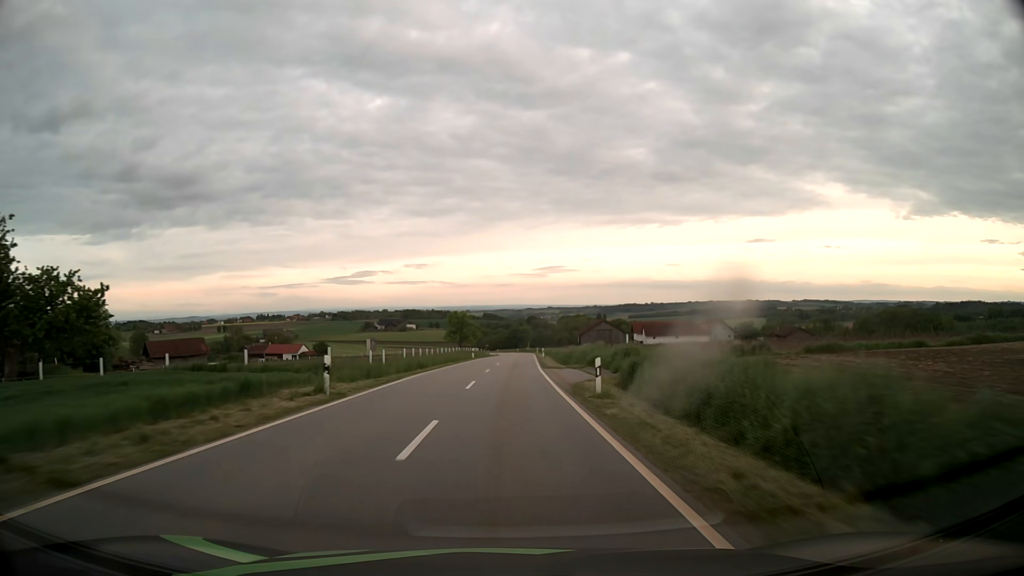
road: tertiary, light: Day
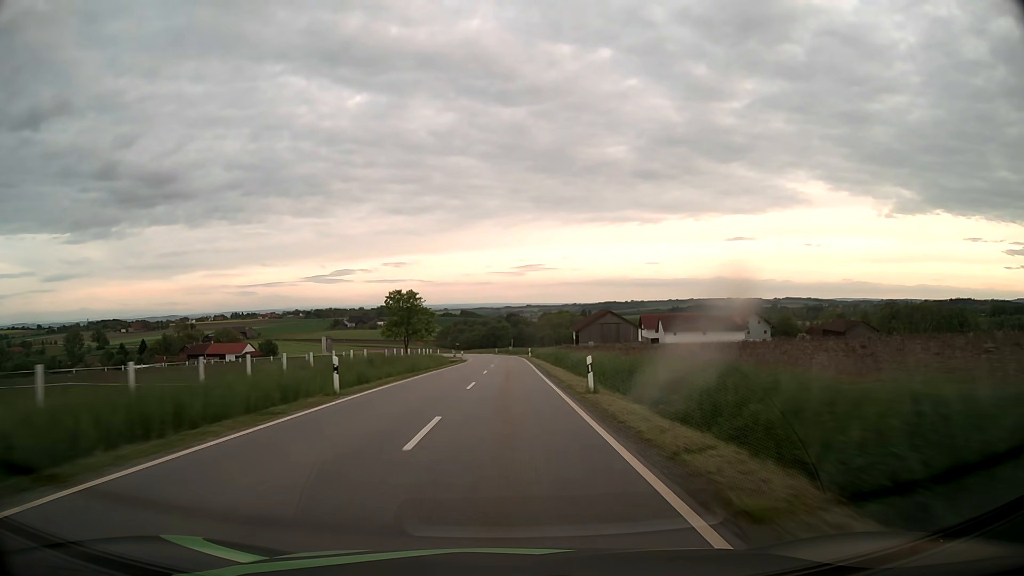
(+0.8, +47.8) m; +2°
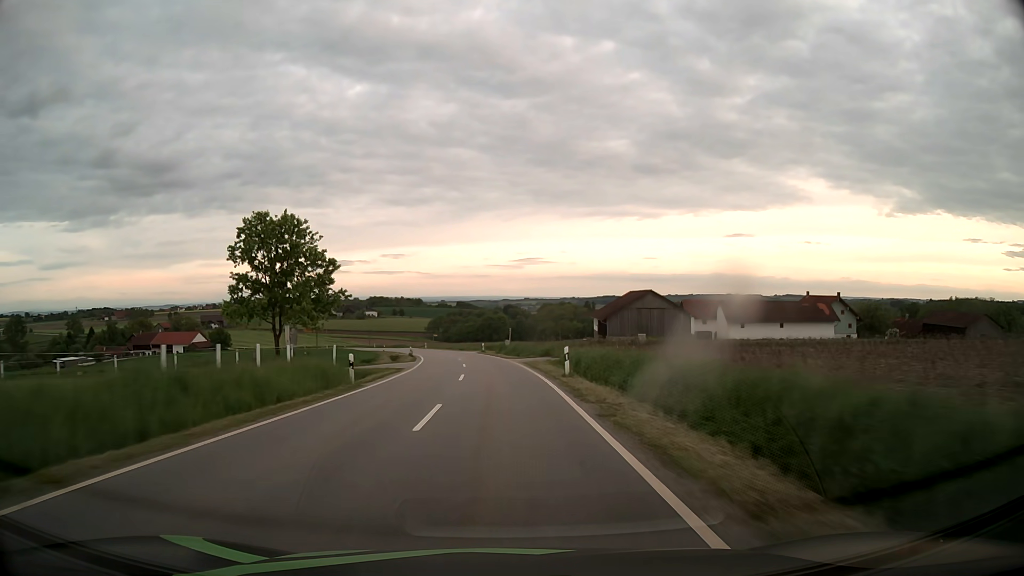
(+0.4, +47.0) m; 0°
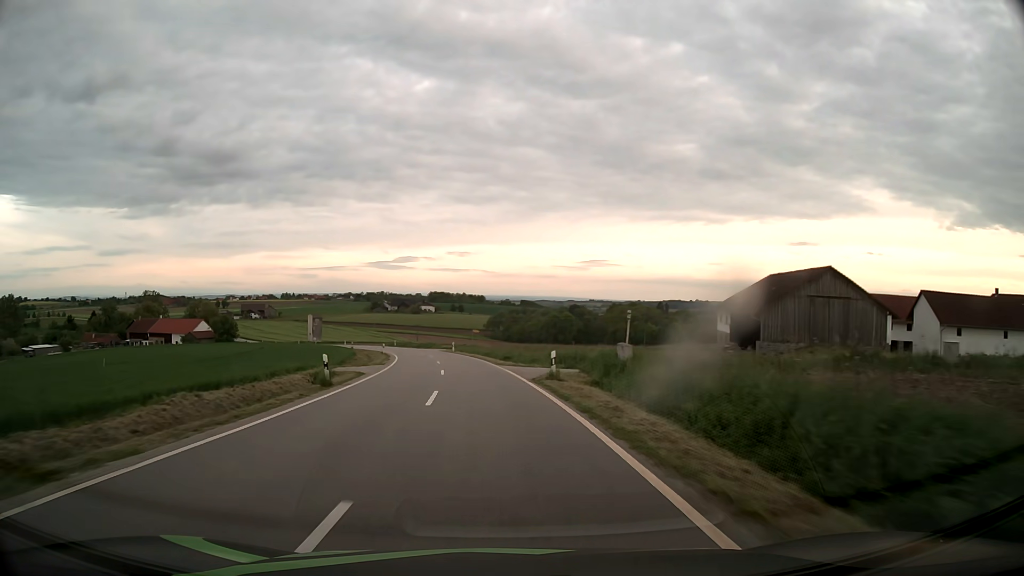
(-1.5, +44.7) m; -5°
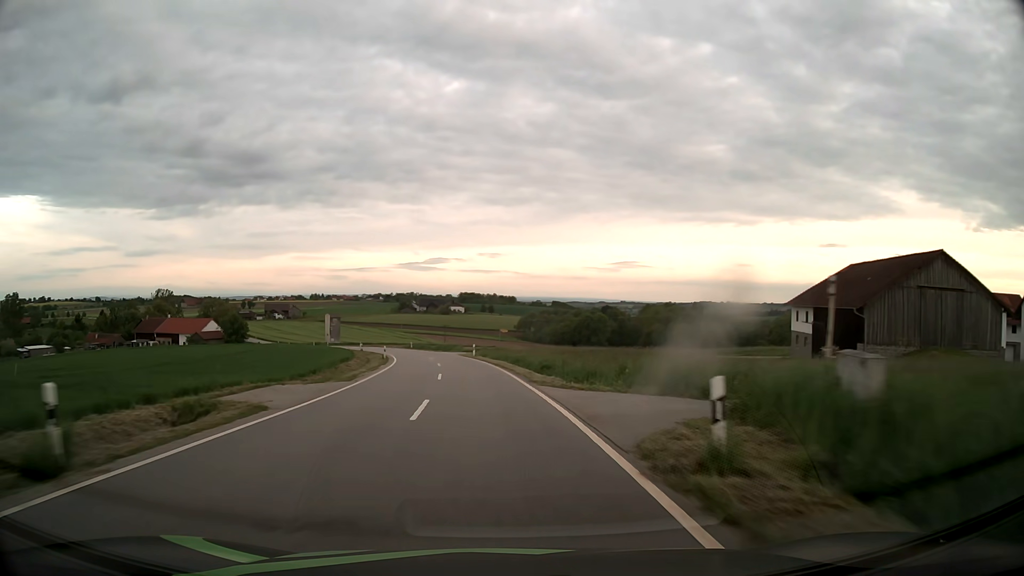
(-0.3, +14.5) m; -2°
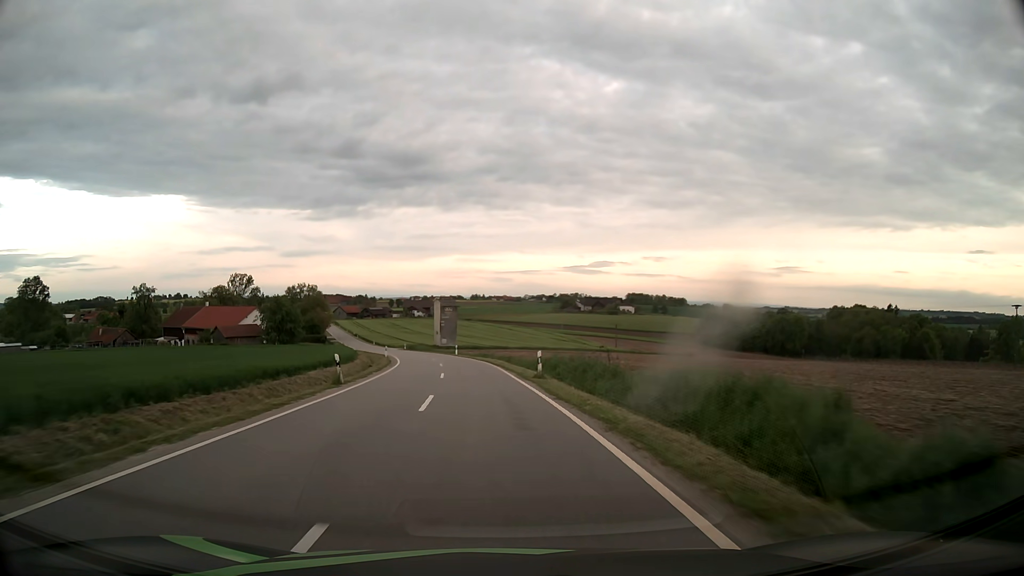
(-8.6, +70.9) m; -14°
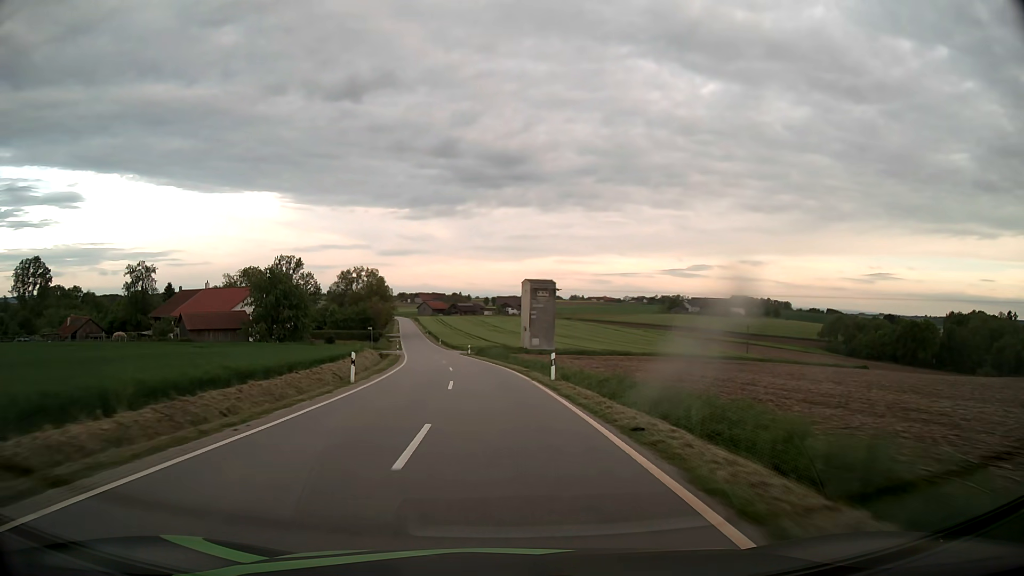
(-3.1, +42.5) m; -8°
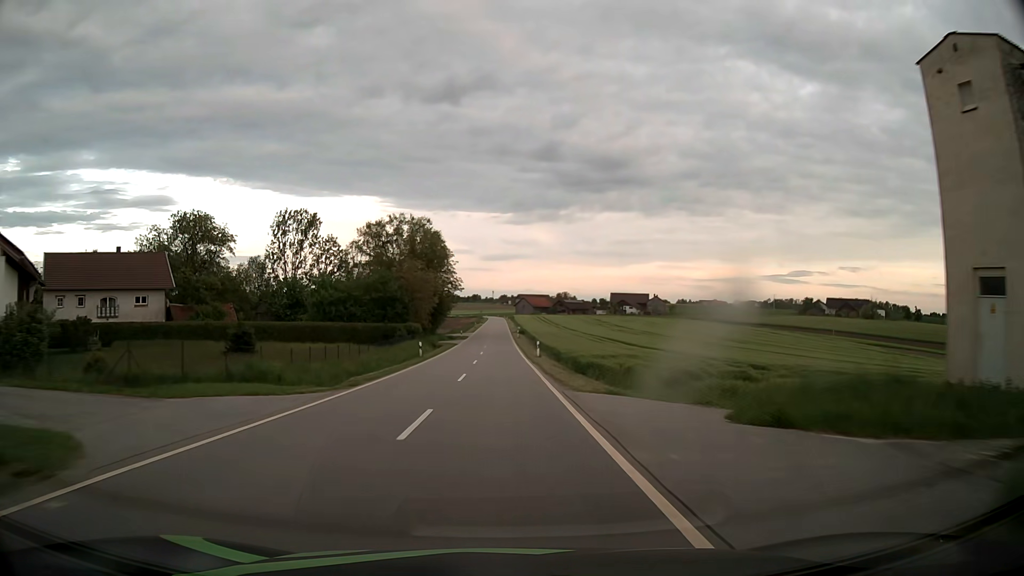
(-6.9, +70.7) m; -9°
(0, +10) (0, +20) (0, +30) (0, +40) (0, +50) (-1, +60) (-1, +70) (-1, +80) (-1, +90) (-1, +100) m
